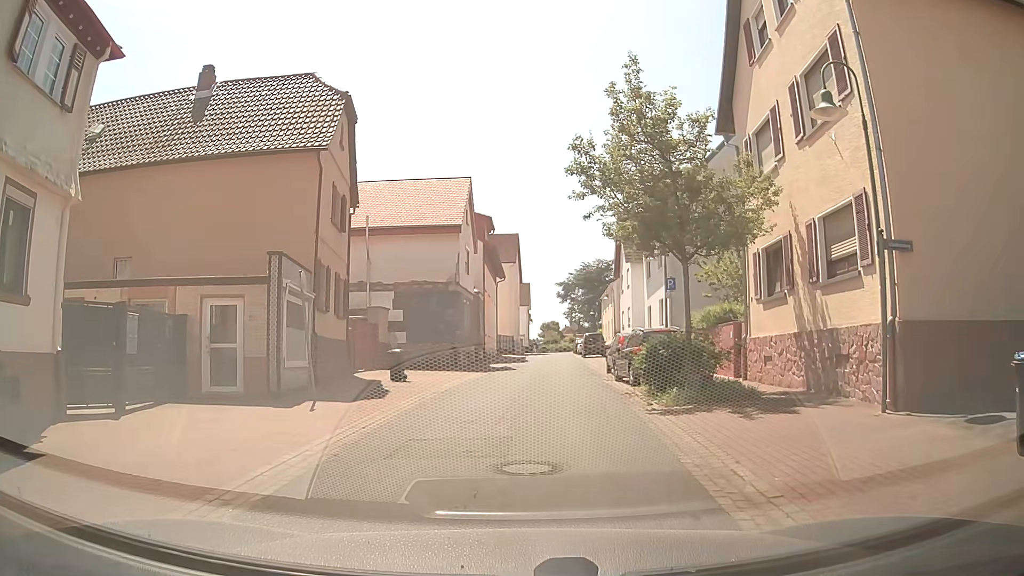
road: residential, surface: asphalt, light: Day
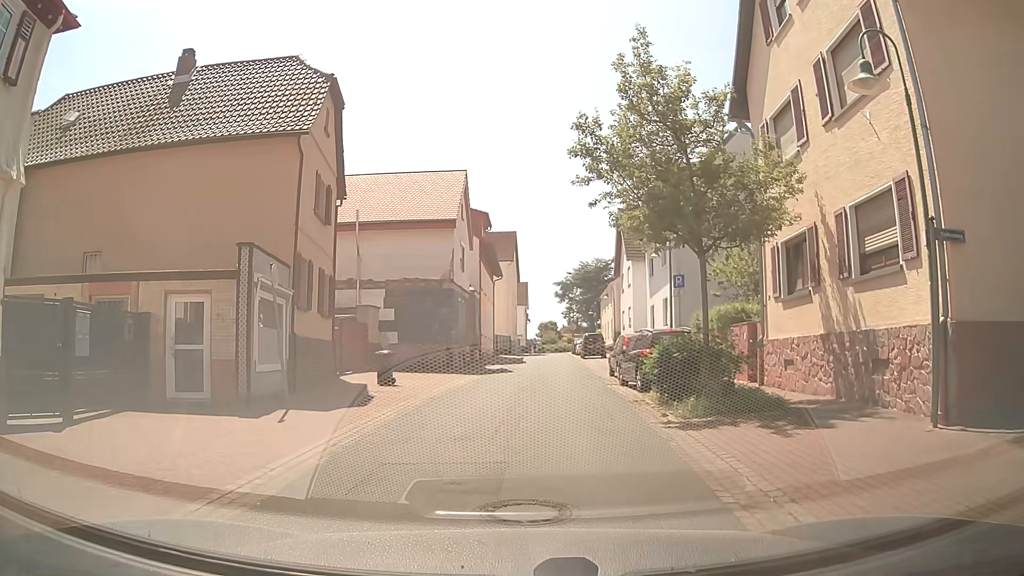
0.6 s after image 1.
(0.0, +1.5) m; -1°
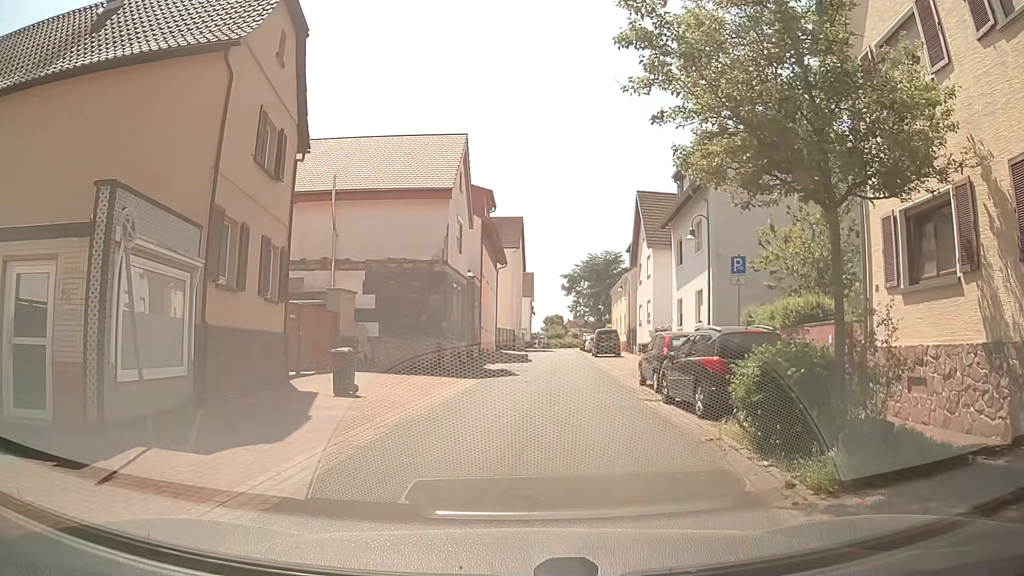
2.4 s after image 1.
(0.0, +5.3) m; +1°
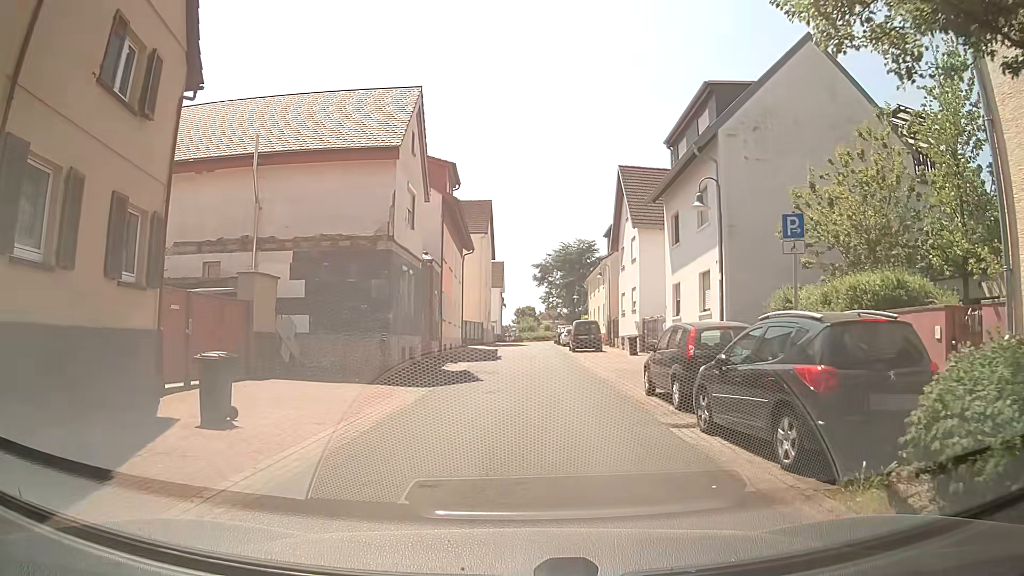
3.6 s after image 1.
(+0.1, +5.1) m; +1°
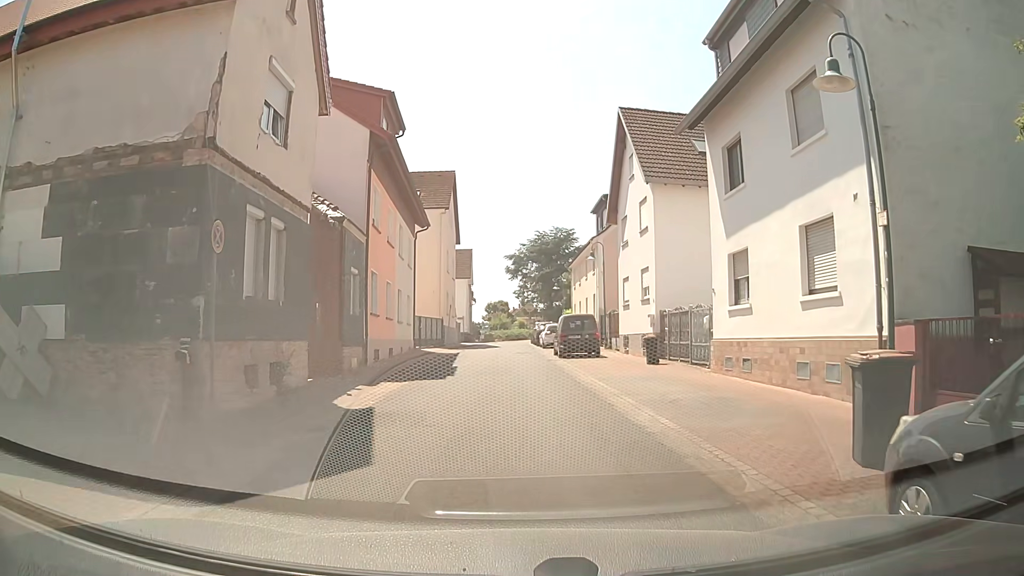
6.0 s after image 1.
(+0.3, +10.4) m; +2°
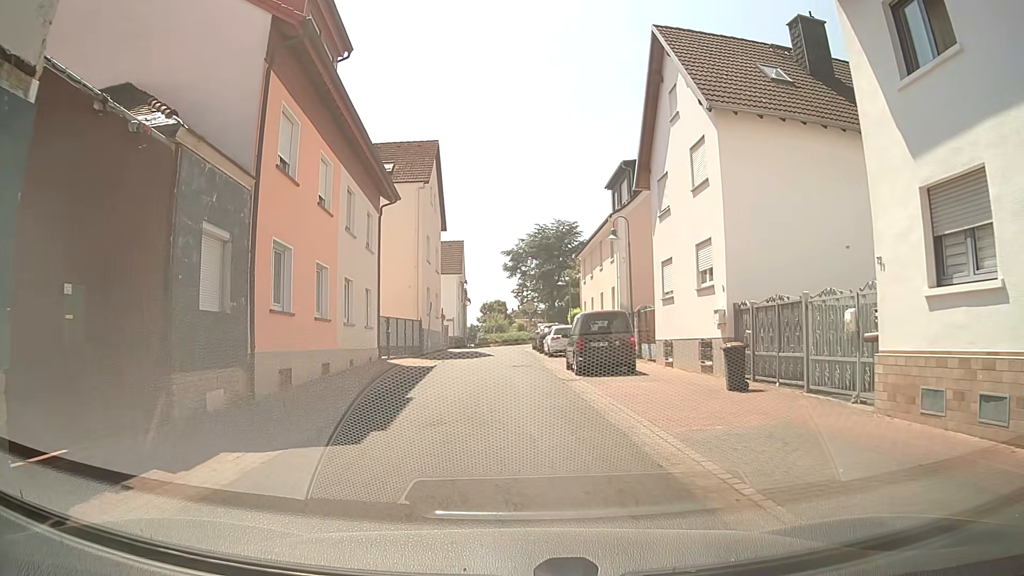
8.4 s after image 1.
(+0.3, +9.1) m; +2°
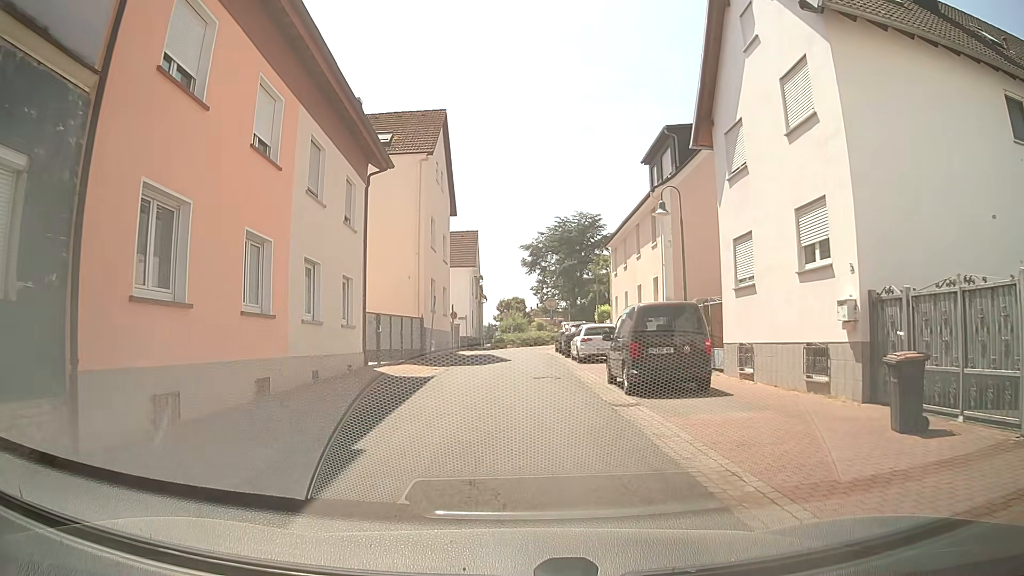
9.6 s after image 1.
(0.0, +6.0) m; -1°
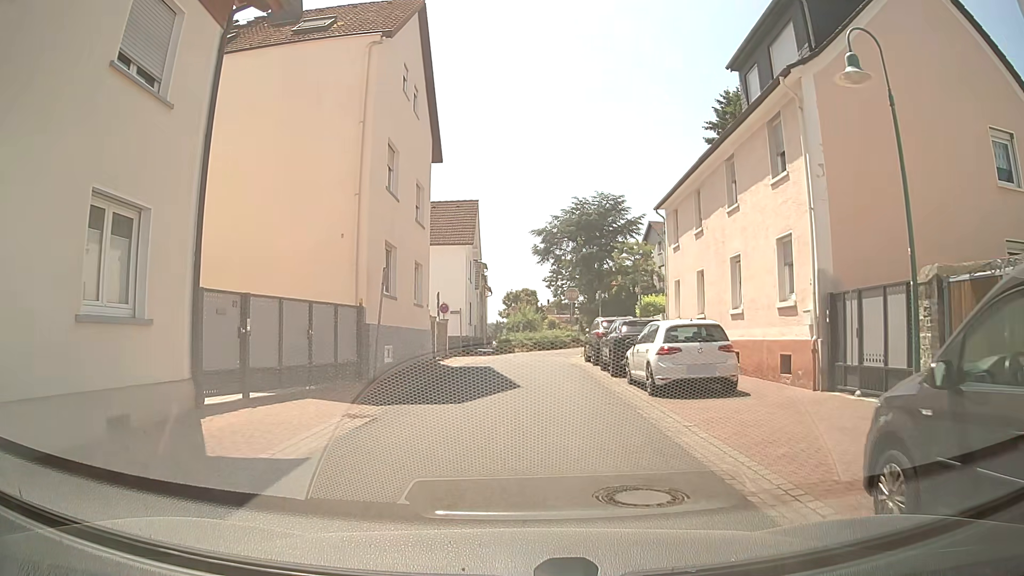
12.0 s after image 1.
(0.0, +12.4) m; 0°
